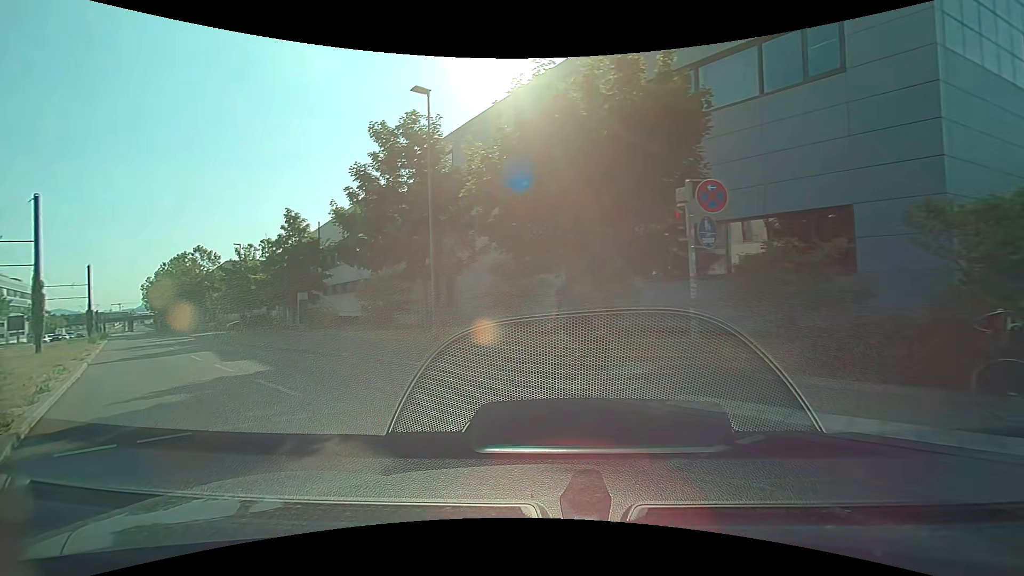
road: secondary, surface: asphalt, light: Day
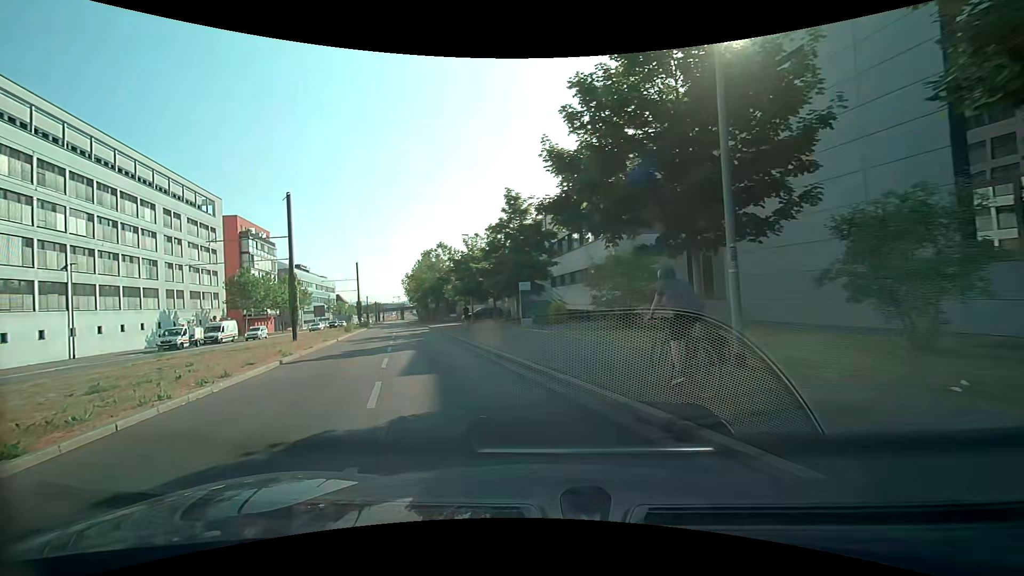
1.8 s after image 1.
(-2.0, +7.4) m; -26°
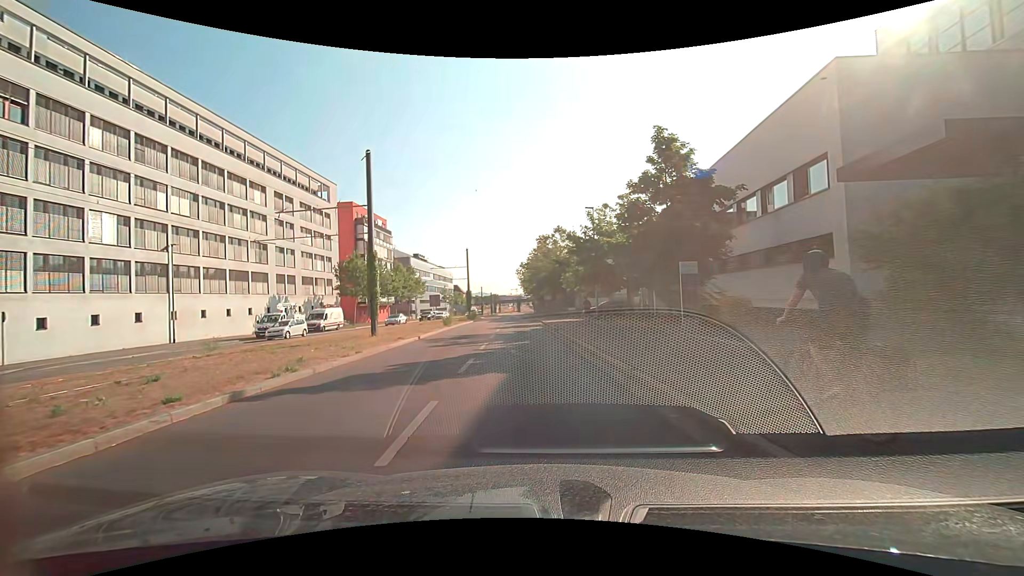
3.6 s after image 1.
(-1.6, +9.4) m; -14°
(0, +10) (-1, +20) (-1, +30) (-1, +40) (-2, +50) (-2, +60) (-3, +70) (-4, +80) (-4, +90) (-4, +100) m
